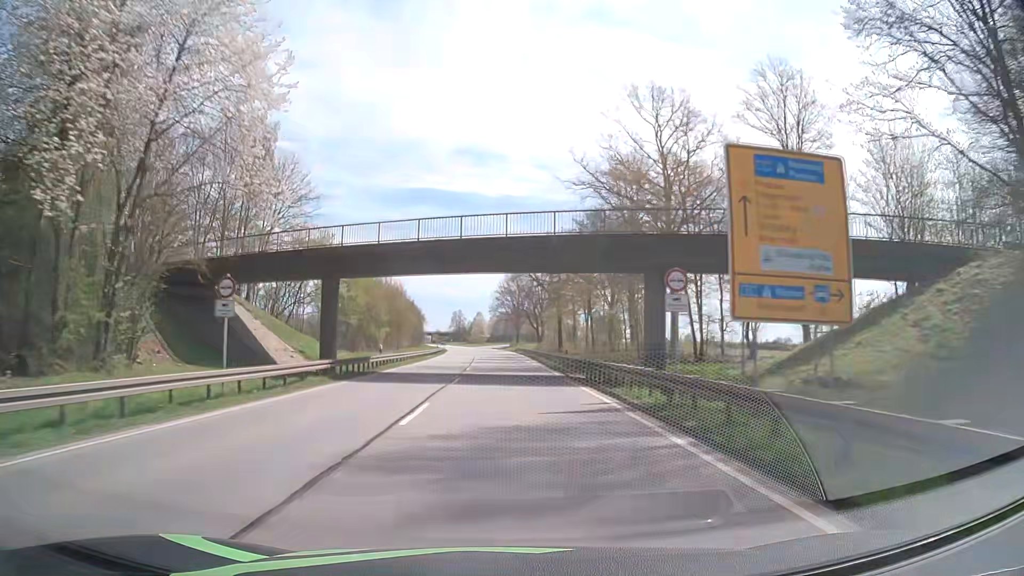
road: primary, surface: asphalt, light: Day
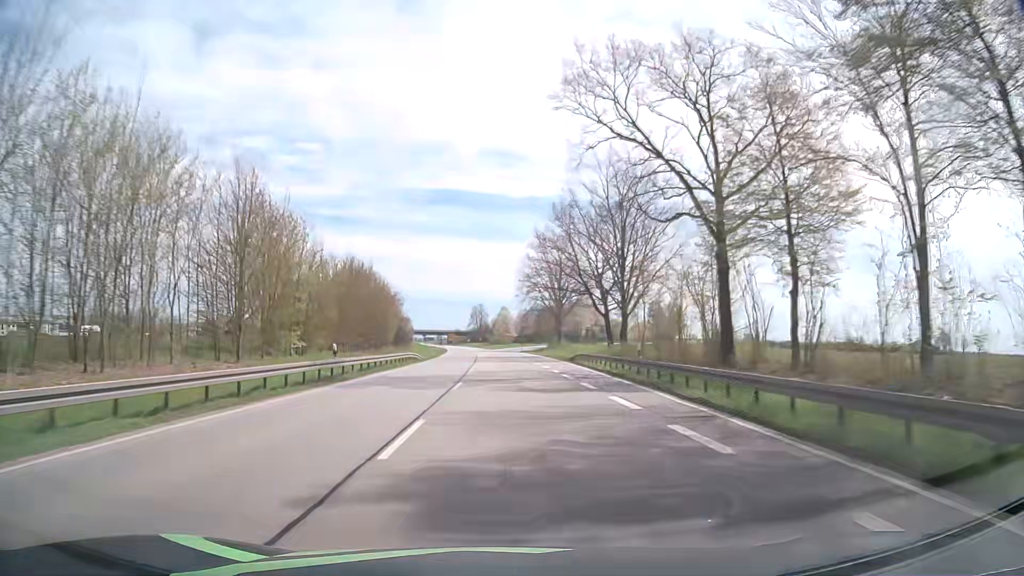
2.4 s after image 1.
(-1.3, +63.2) m; -2°
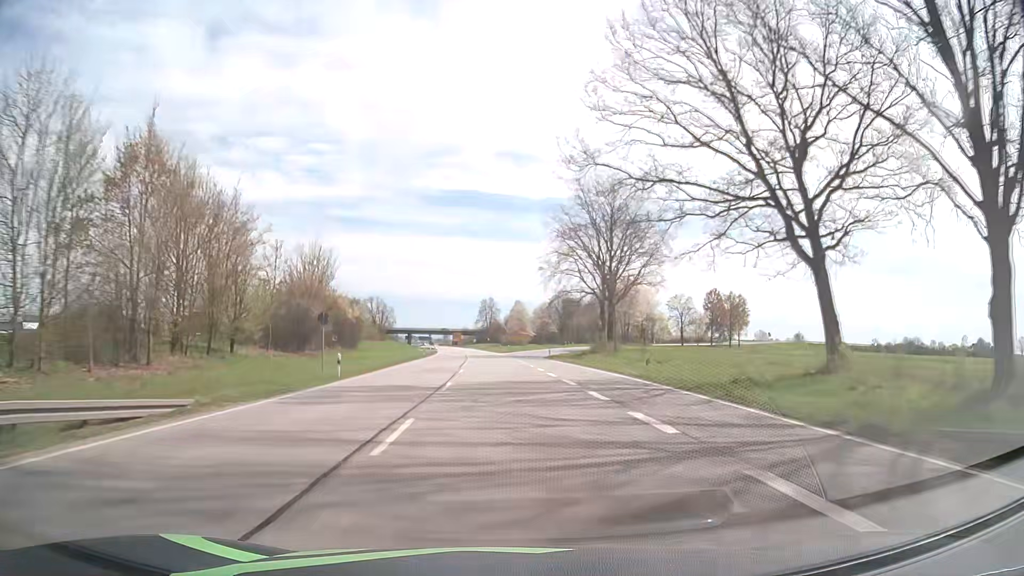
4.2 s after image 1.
(-0.3, +47.4) m; -1°
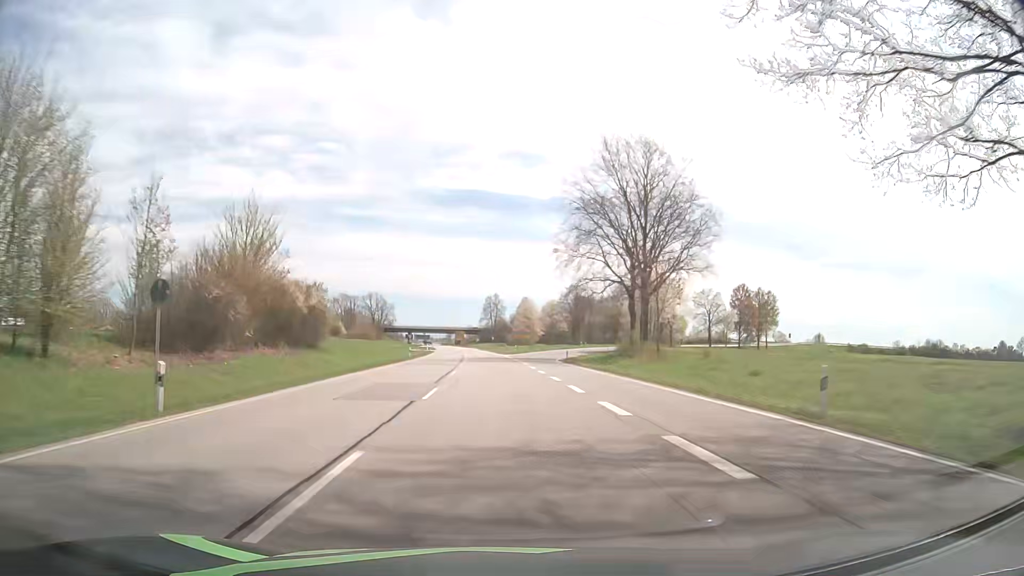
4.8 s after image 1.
(-0.1, +15.8) m; -1°
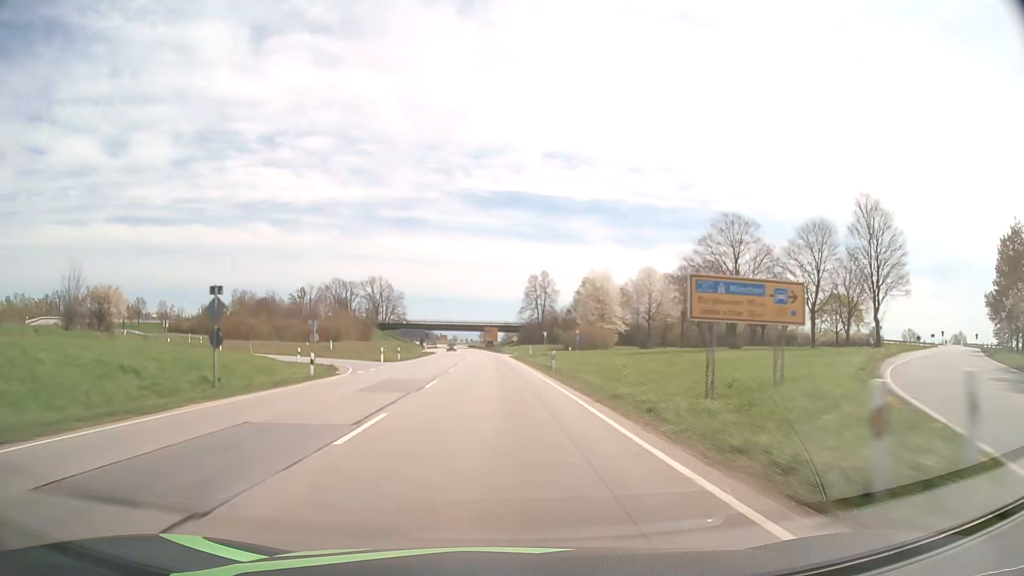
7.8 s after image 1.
(-2.3, +78.9) m; -3°
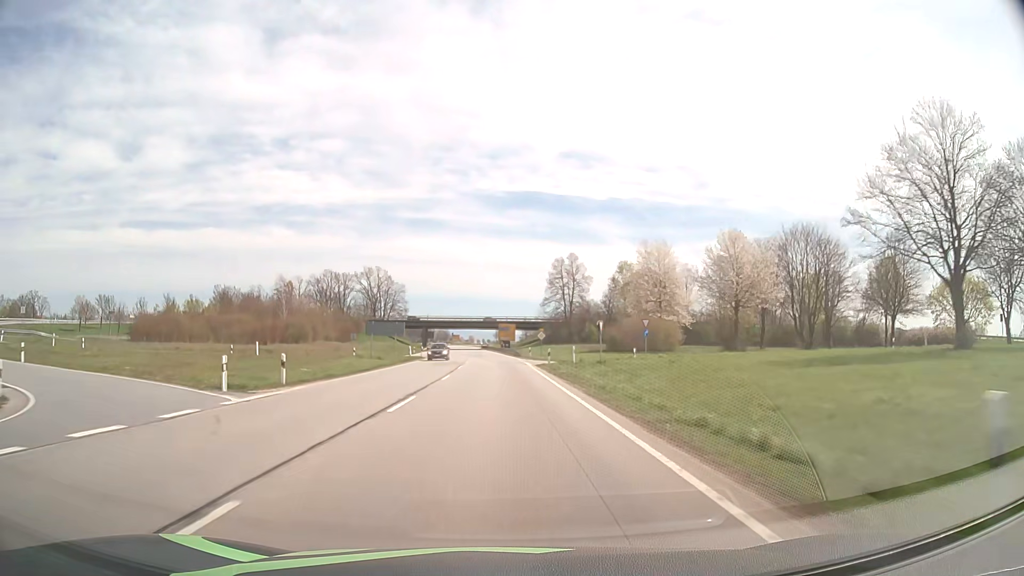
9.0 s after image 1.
(-0.4, +31.5) m; -2°
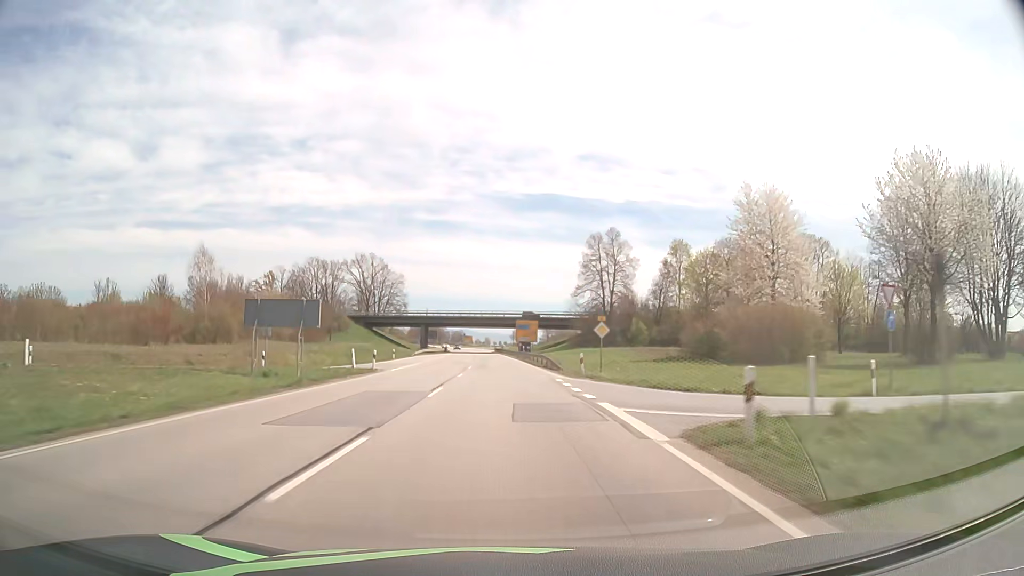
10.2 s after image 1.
(-0.4, +31.5) m; -1°
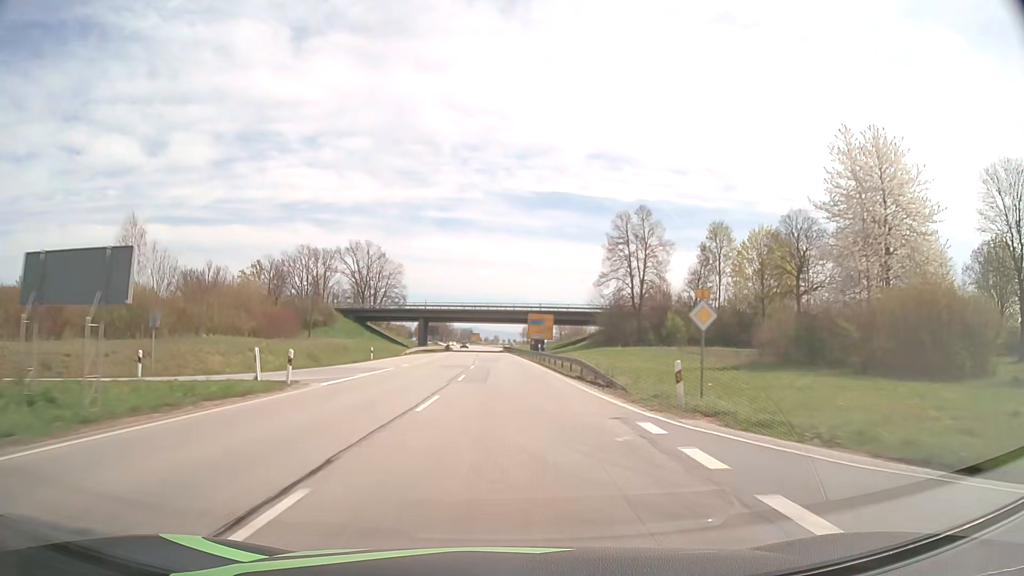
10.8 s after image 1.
(-0.1, +15.8) m; -1°
(0, +10) (0, +20) (0, +30) (0, +40) (-1, +50) (-1, +60) (-1, +70) (-2, +80) (-2, +90) (-2, +100) m
